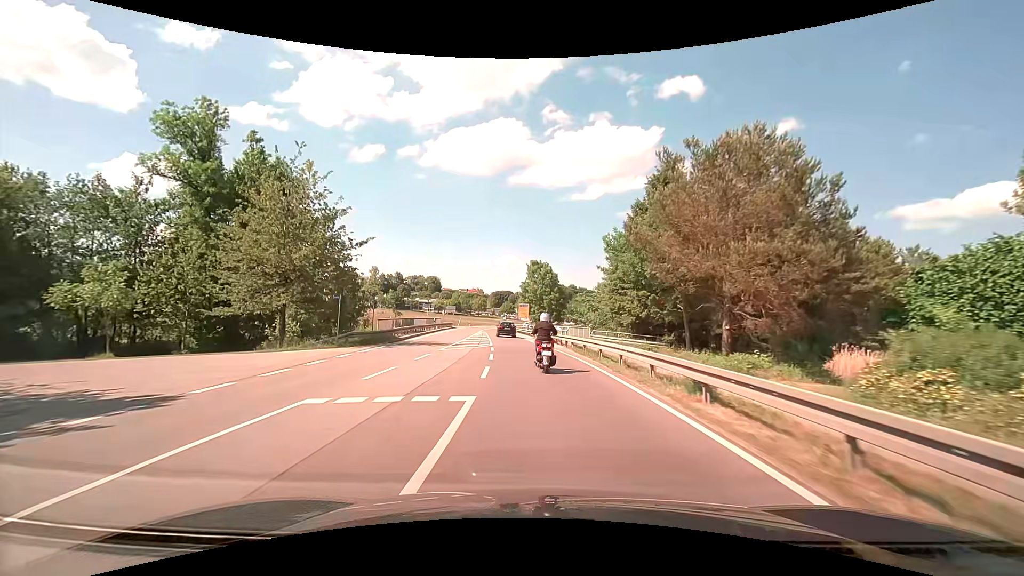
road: secondary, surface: asphalt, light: Day
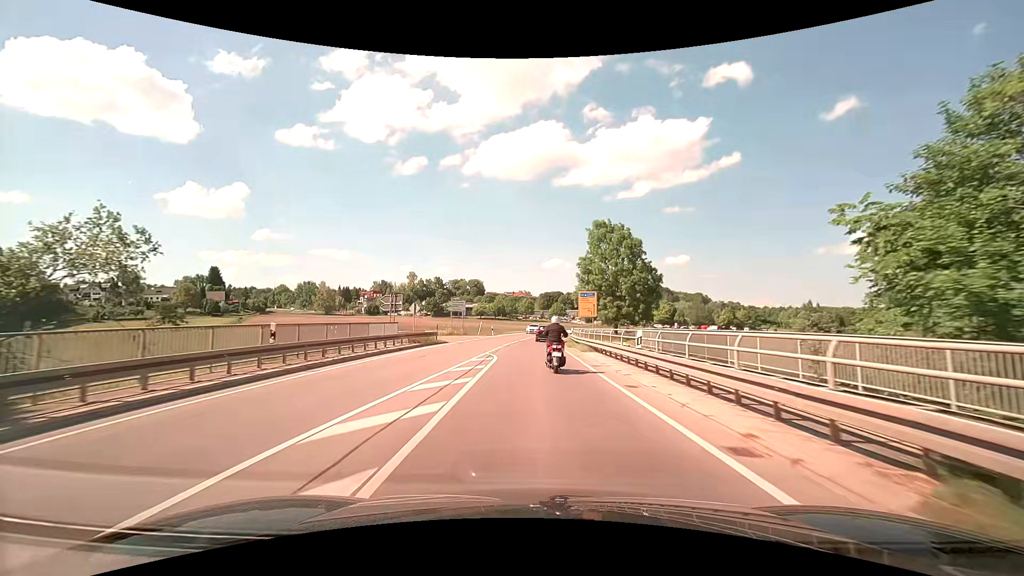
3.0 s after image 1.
(-2.5, +42.5) m; -6°
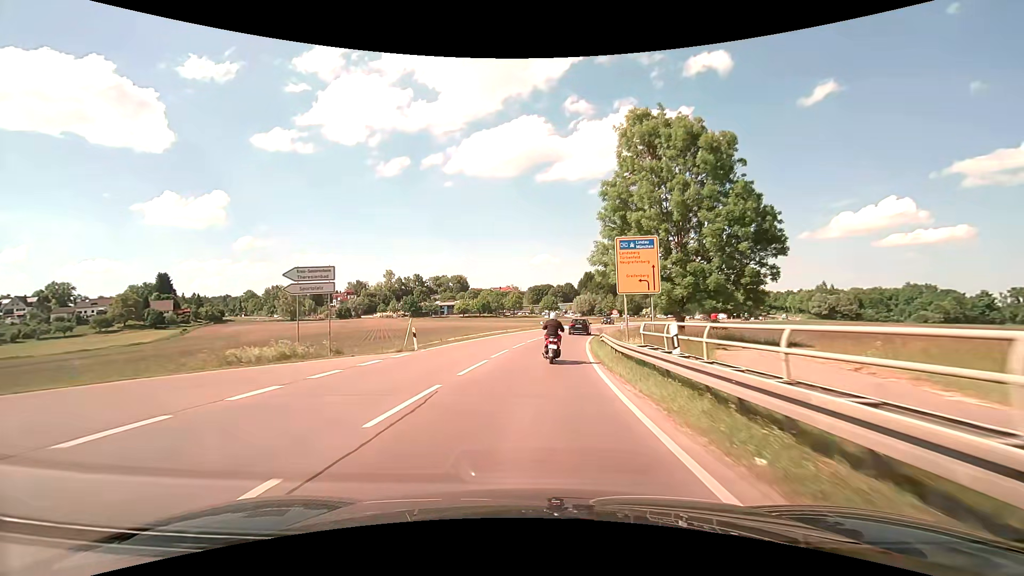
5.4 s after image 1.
(+0.3, +32.5) m; +1°
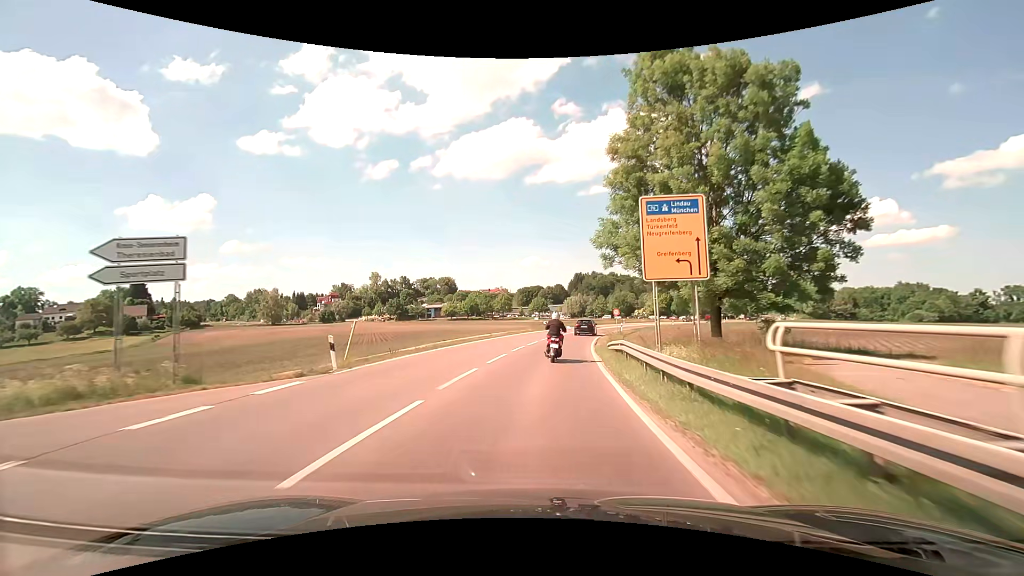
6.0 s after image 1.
(+0.1, +8.2) m; +1°
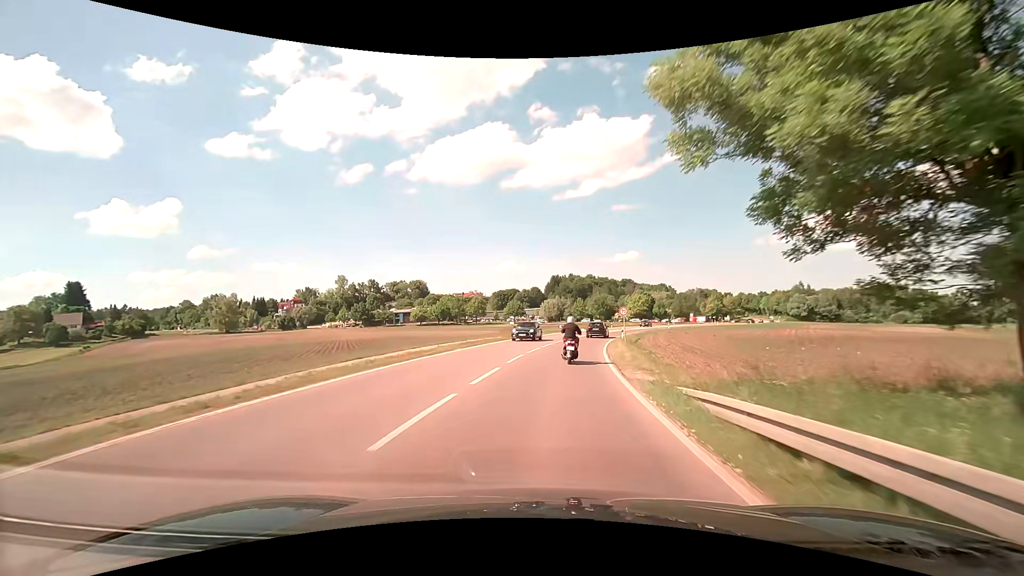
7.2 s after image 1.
(+0.3, +16.7) m; +2°
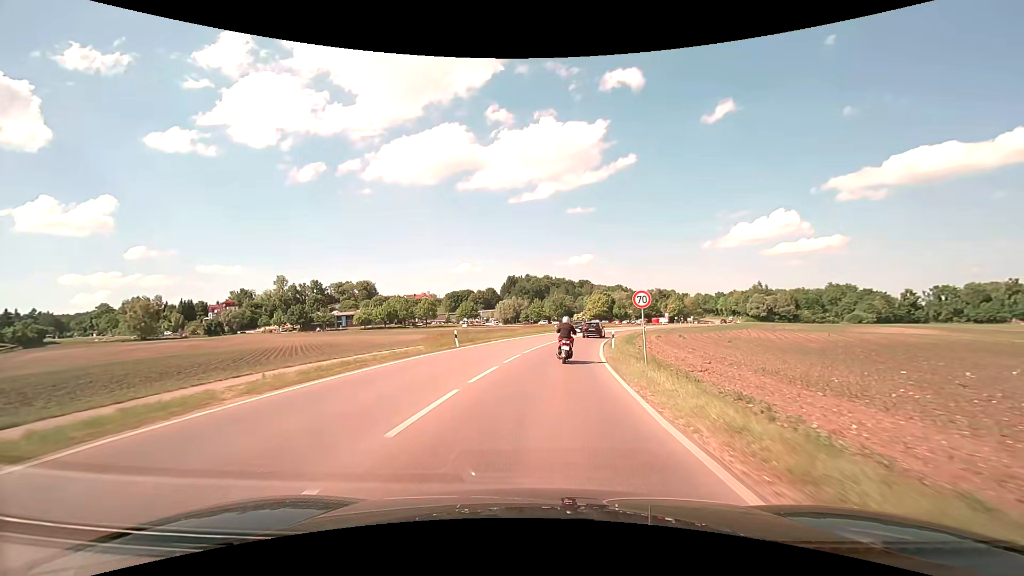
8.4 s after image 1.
(+0.8, +17.5) m; +5°
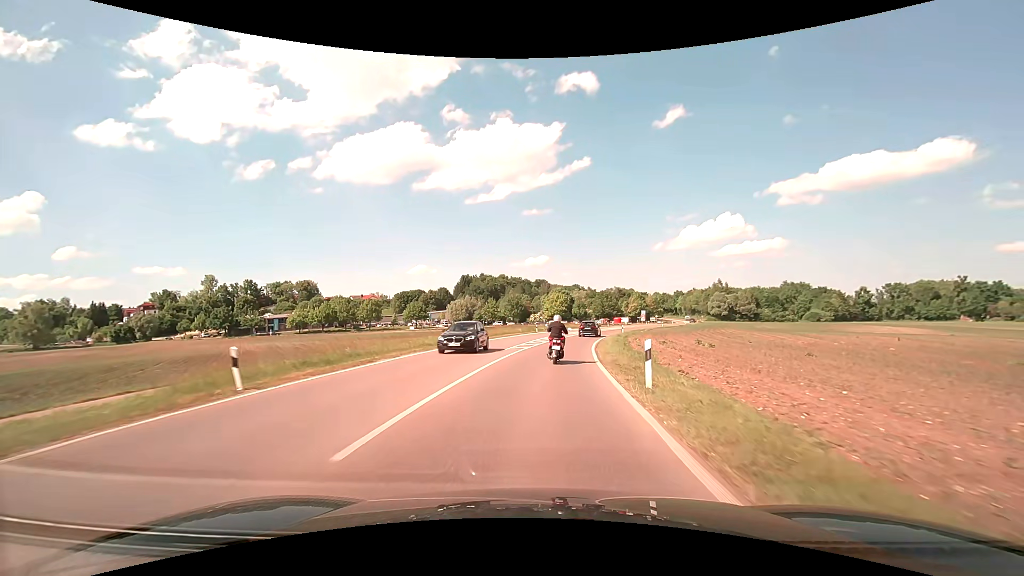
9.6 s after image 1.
(+0.9, +18.6) m; +5°
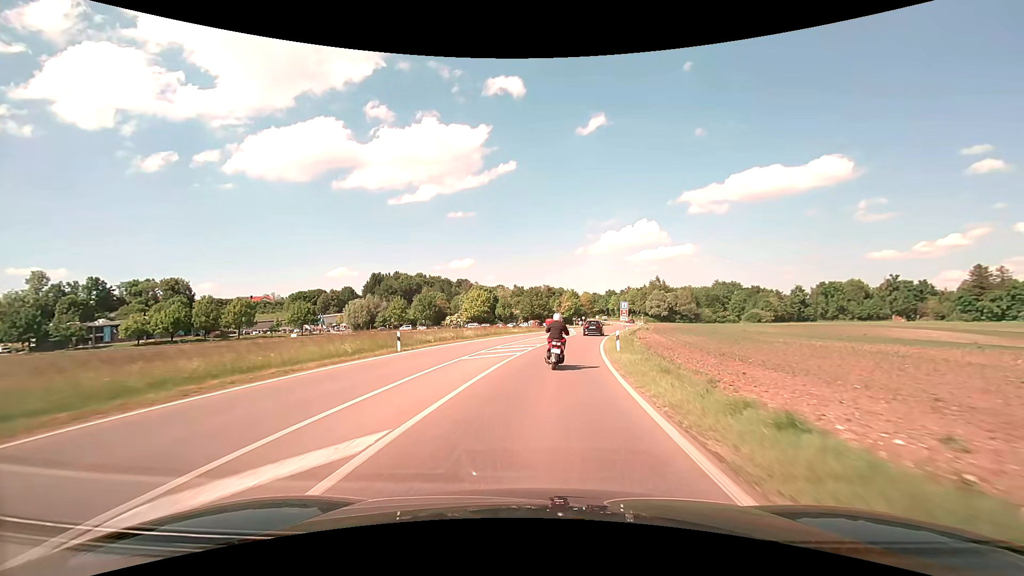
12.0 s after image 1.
(+2.7, +38.5) m; +8°
